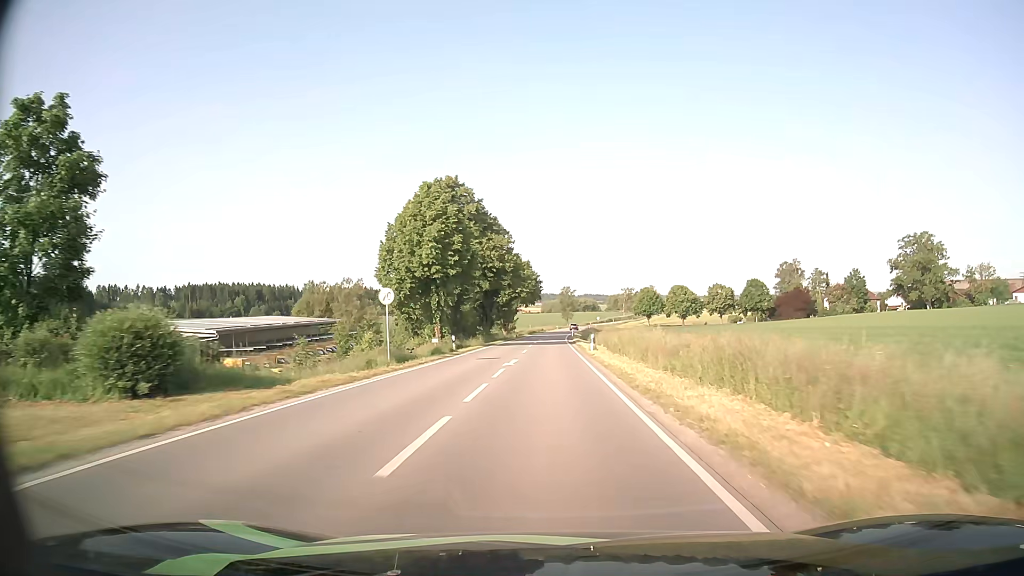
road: secondary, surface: asphalt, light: Day
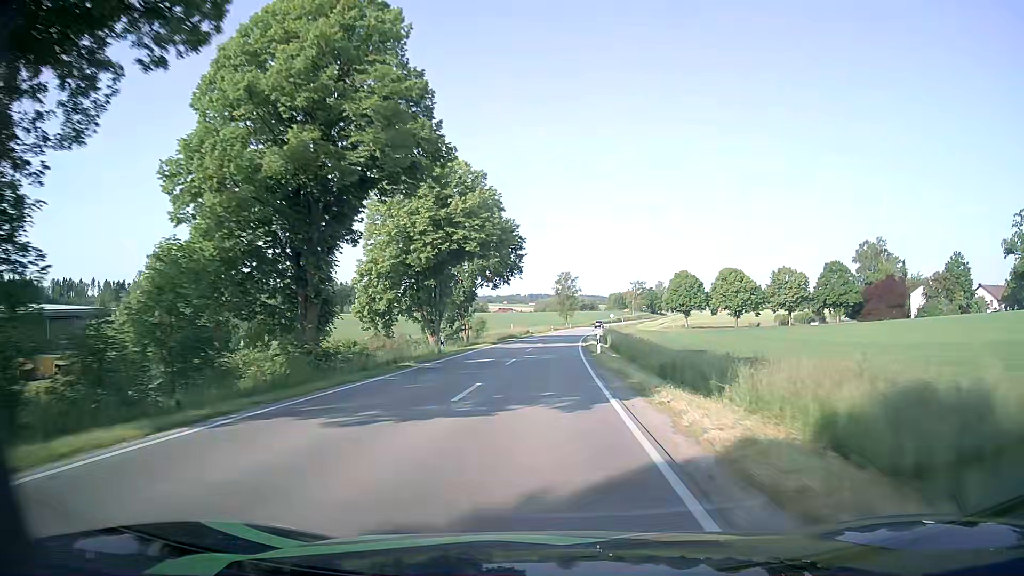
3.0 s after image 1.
(+0.5, +60.4) m; 0°
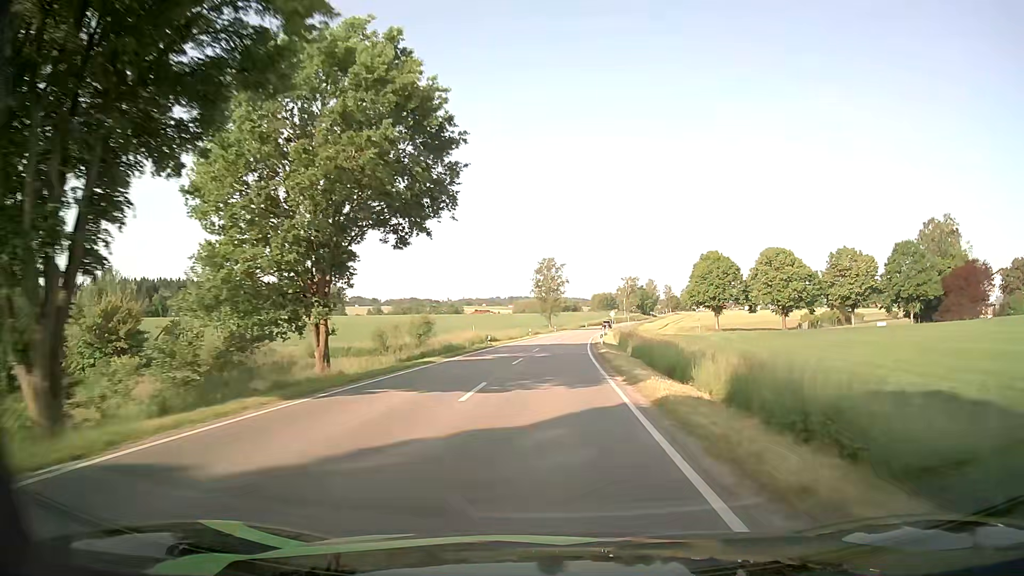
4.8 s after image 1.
(+0.4, +36.4) m; +2°
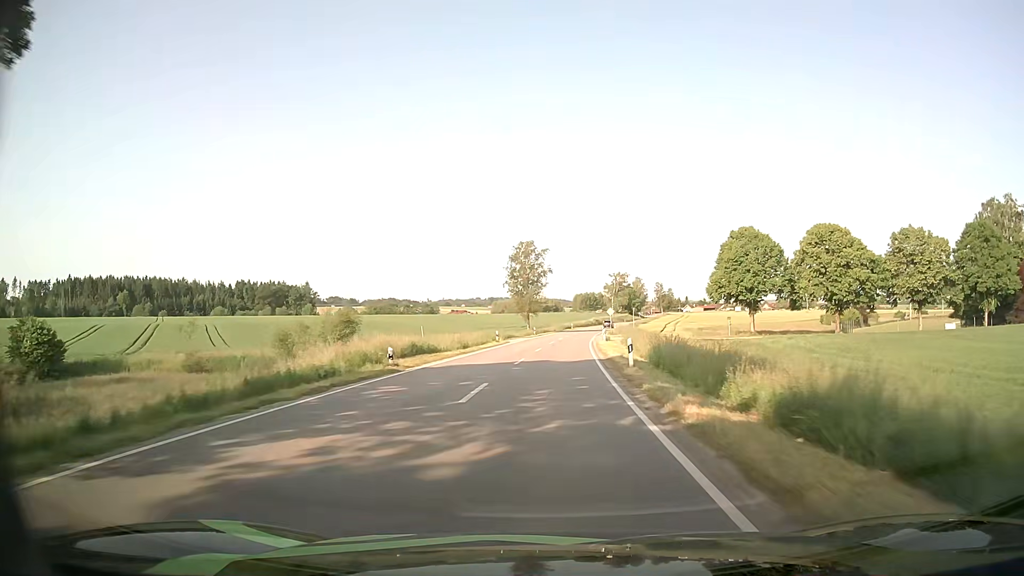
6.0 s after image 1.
(+0.4, +24.3) m; +1°
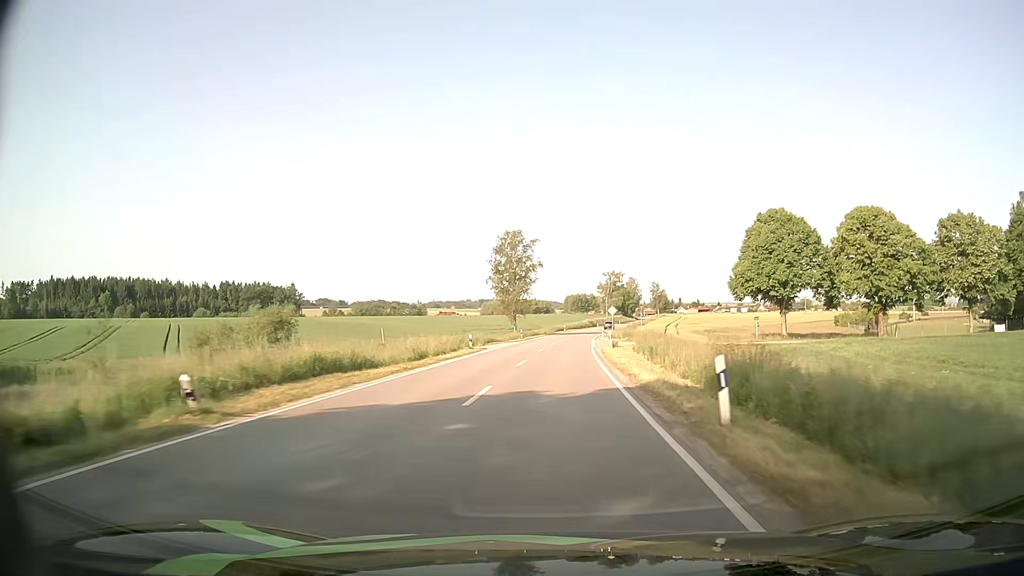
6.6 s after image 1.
(+0.1, +12.2) m; +1°
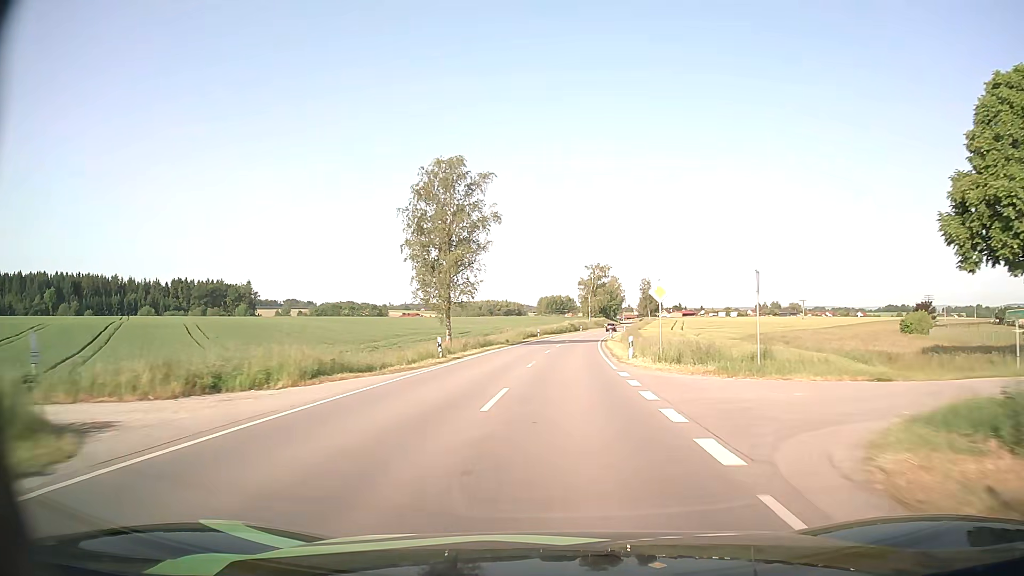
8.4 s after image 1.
(+0.7, +36.9) m; +2°
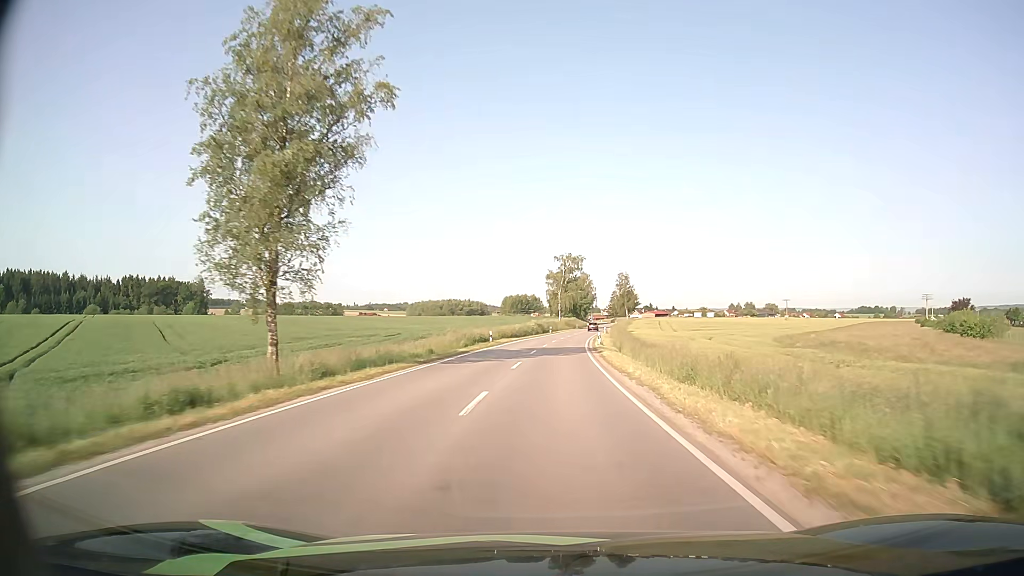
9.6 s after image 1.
(+0.6, +24.8) m; +3°
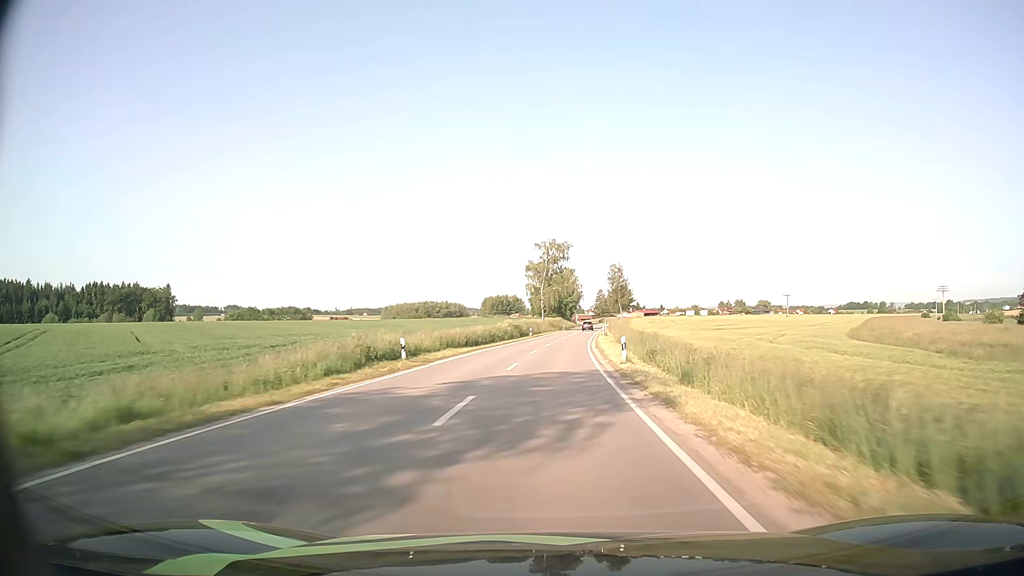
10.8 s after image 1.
(+0.4, +25.0) m; +2°
(0, +10) (0, +20) (0, +30) (+1, +40) (+1, +50) (+2, +60) (+3, +70) (+4, +80) (+5, +90) (+5, +100) m
